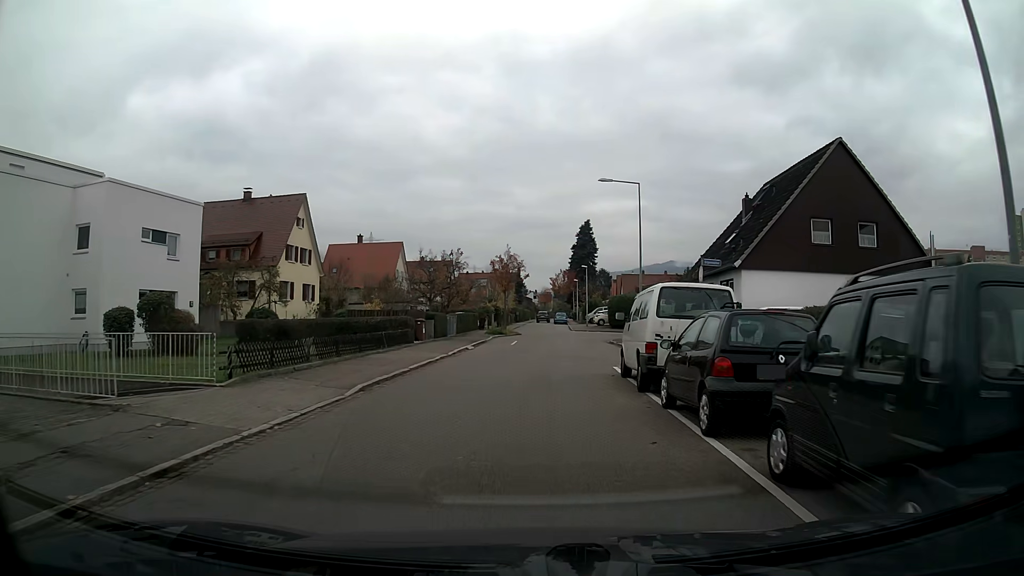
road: residential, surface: asphalt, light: Day
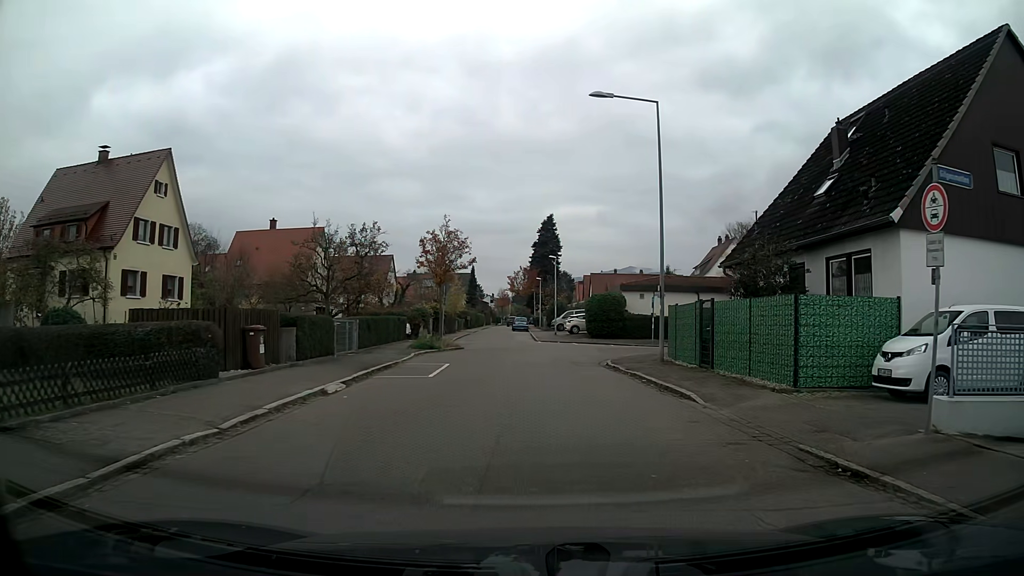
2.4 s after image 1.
(+0.5, +16.0) m; +4°
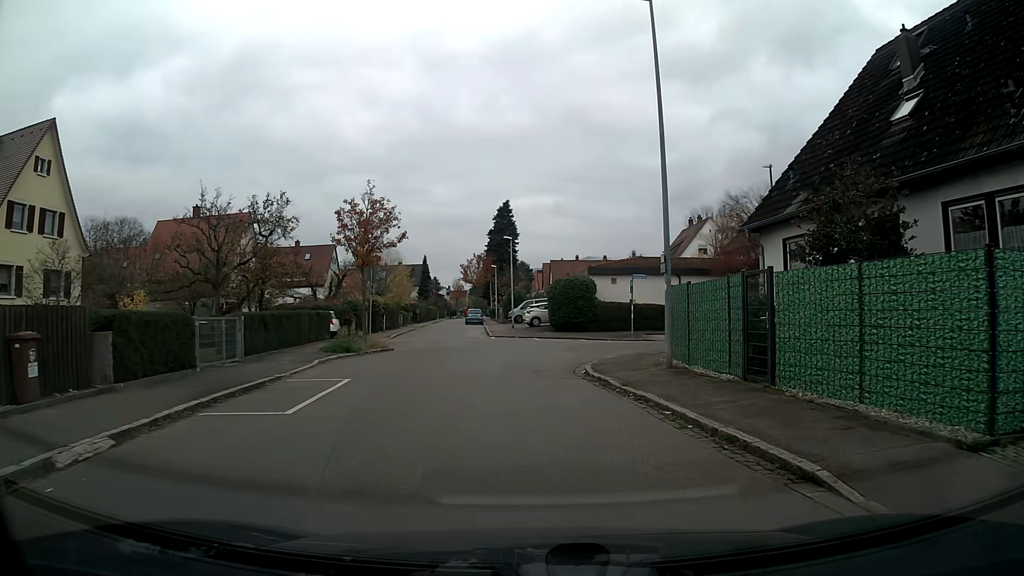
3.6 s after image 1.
(+0.2, +7.4) m; +3°
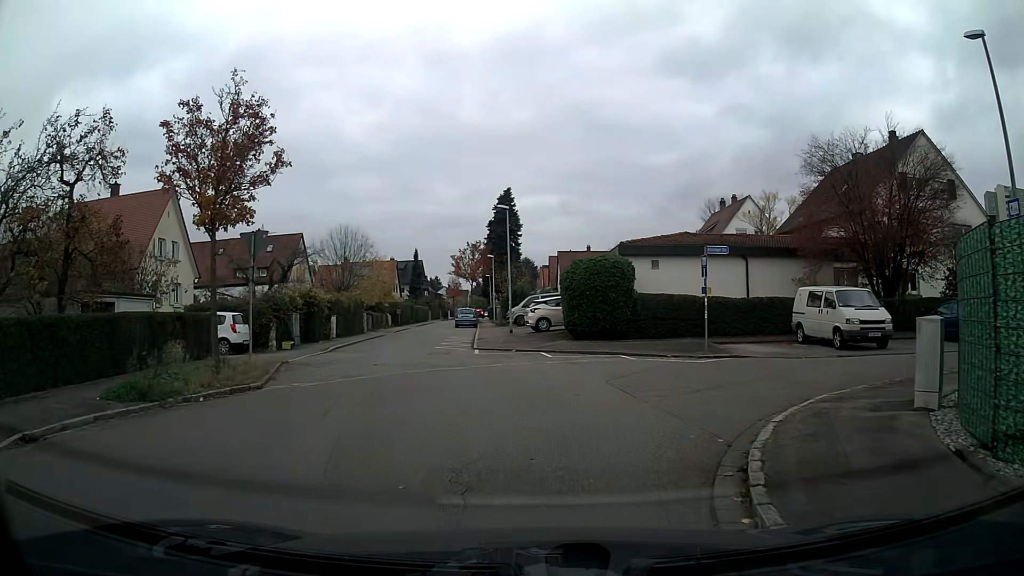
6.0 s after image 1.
(-0.1, +12.9) m; -1°
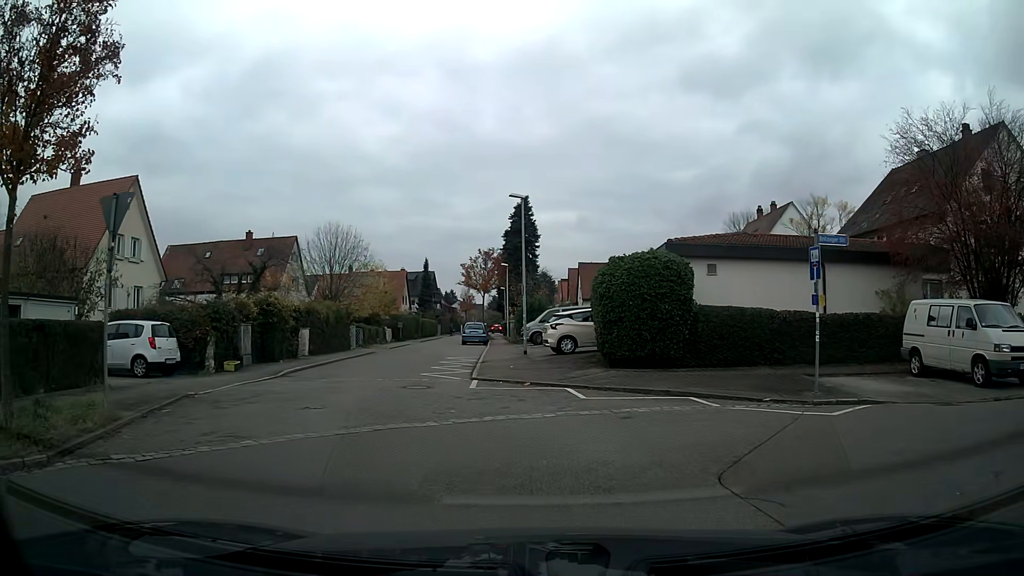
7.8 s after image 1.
(-0.1, +6.6) m; -3°
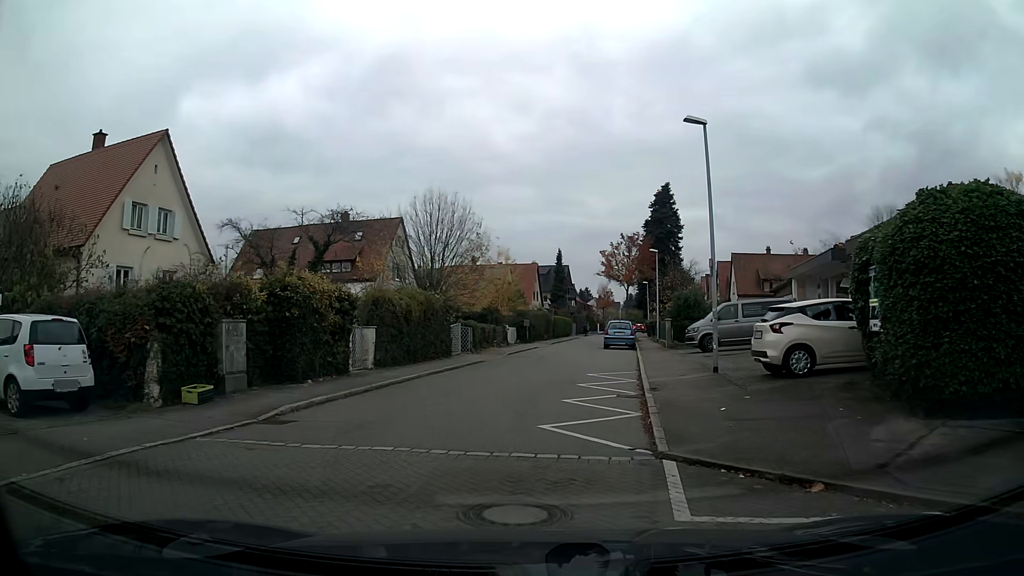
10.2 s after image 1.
(-0.9, +10.0) m; -9°
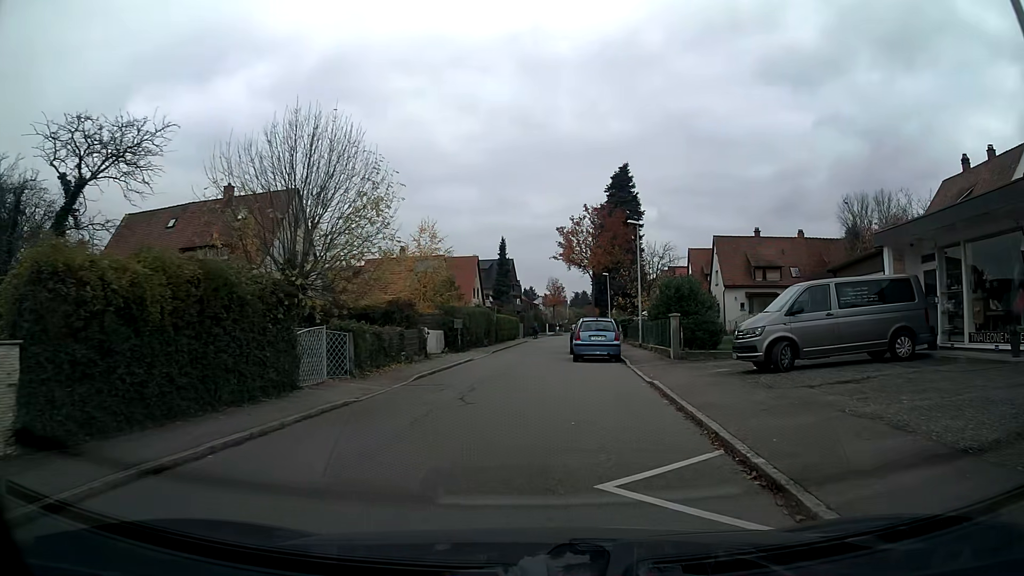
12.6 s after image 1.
(+0.5, +12.6) m; +5°
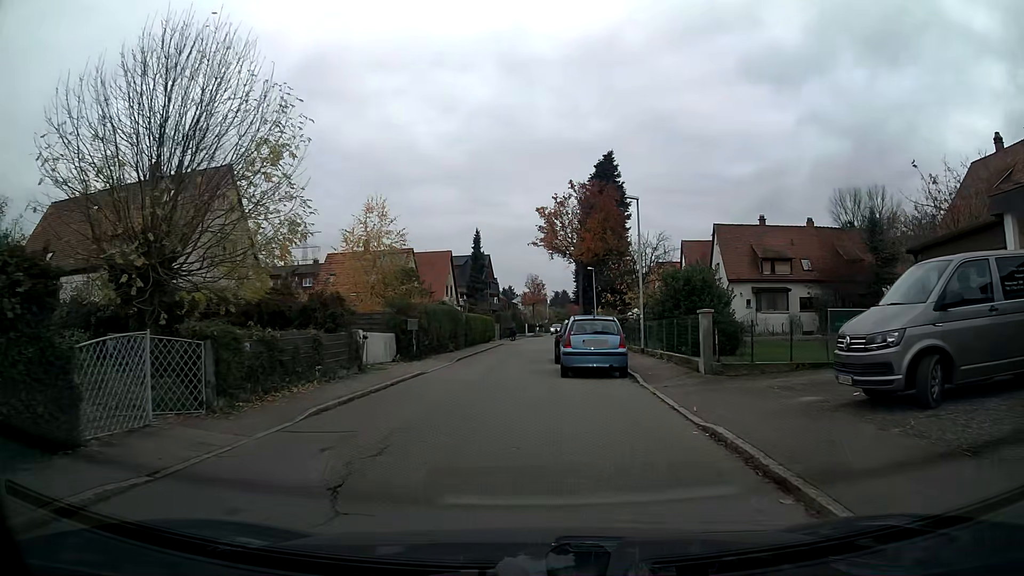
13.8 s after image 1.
(+0.1, +6.7) m; 0°
(0, +10) (0, +20) (0, +30) (+2, +40) (+3, +50) (+4, +60) (+4, +70) (+5, +80) (+6, +90) (+7, +100) m
